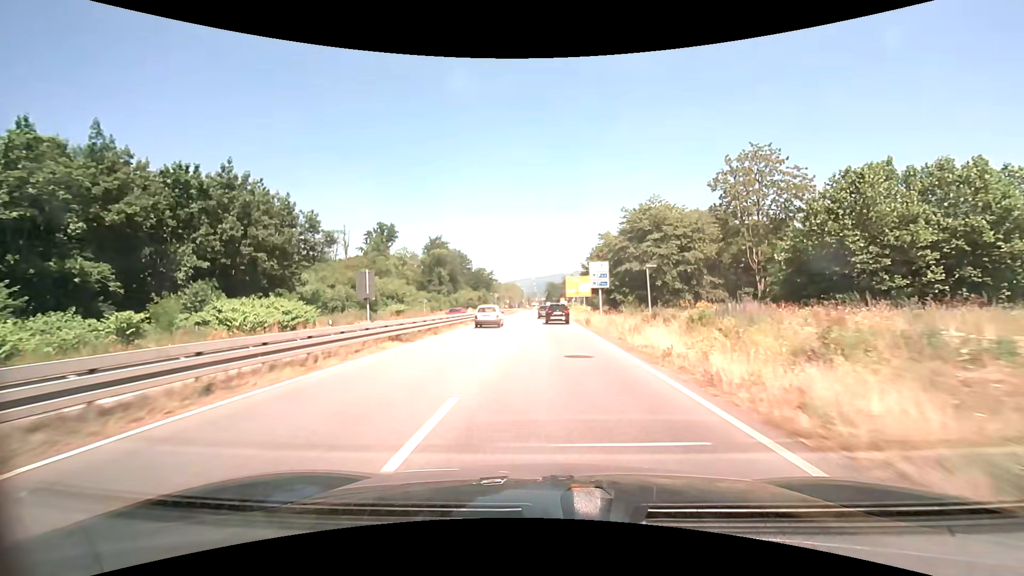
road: primary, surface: asphalt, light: Day
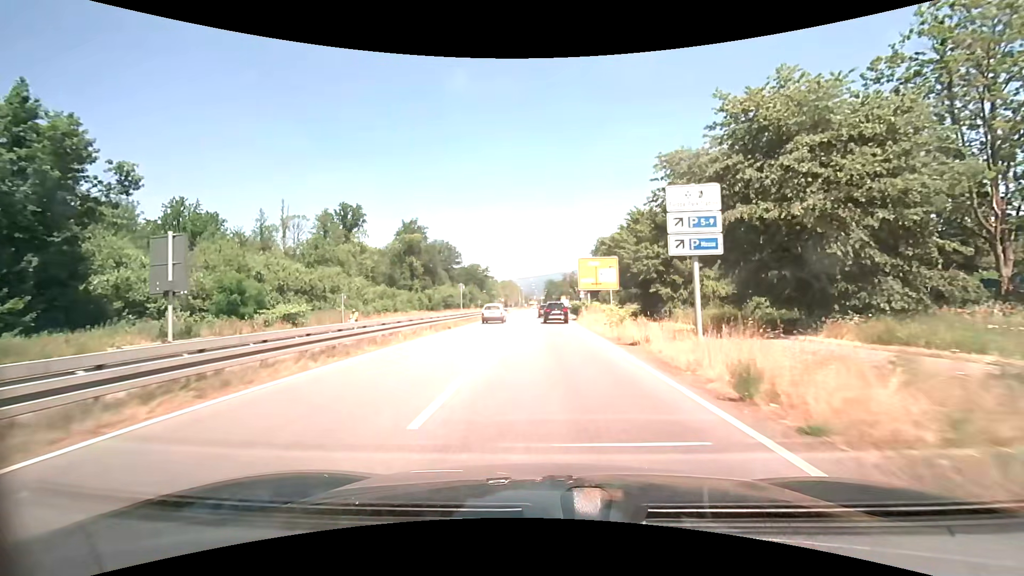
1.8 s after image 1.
(0.0, +25.8) m; 0°
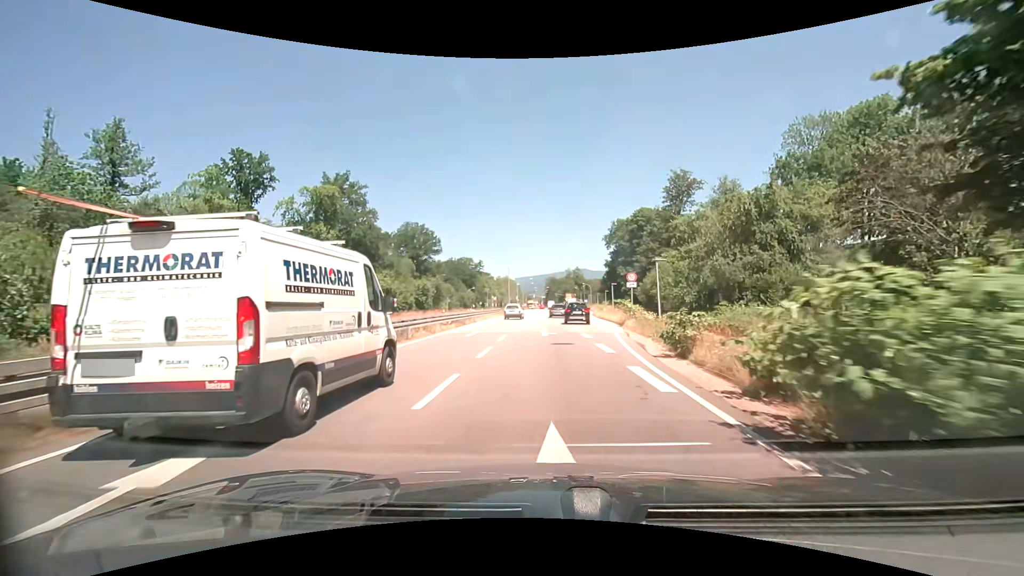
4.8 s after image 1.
(0.0, +41.1) m; 0°
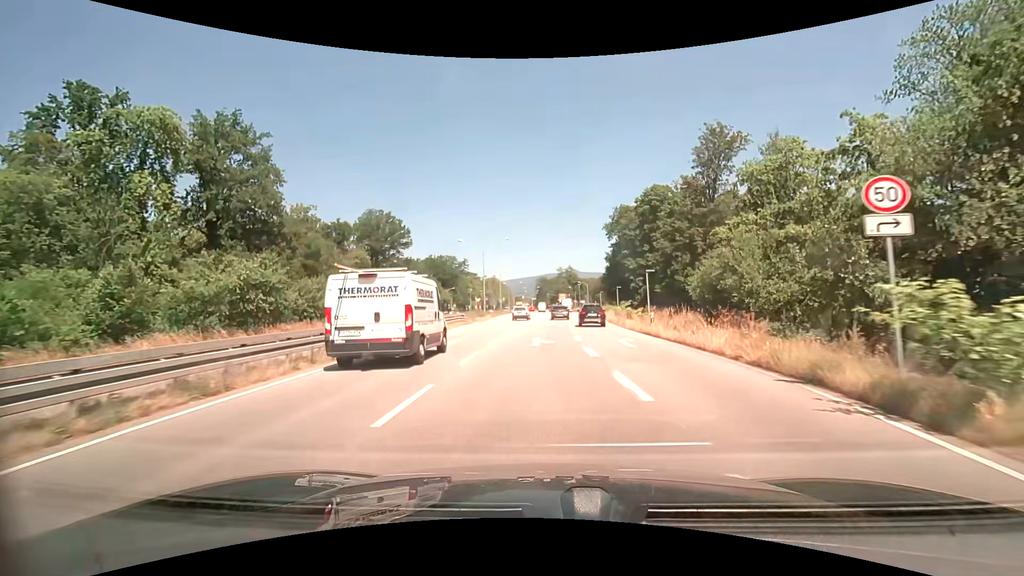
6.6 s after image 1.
(+0.3, +24.9) m; +1°
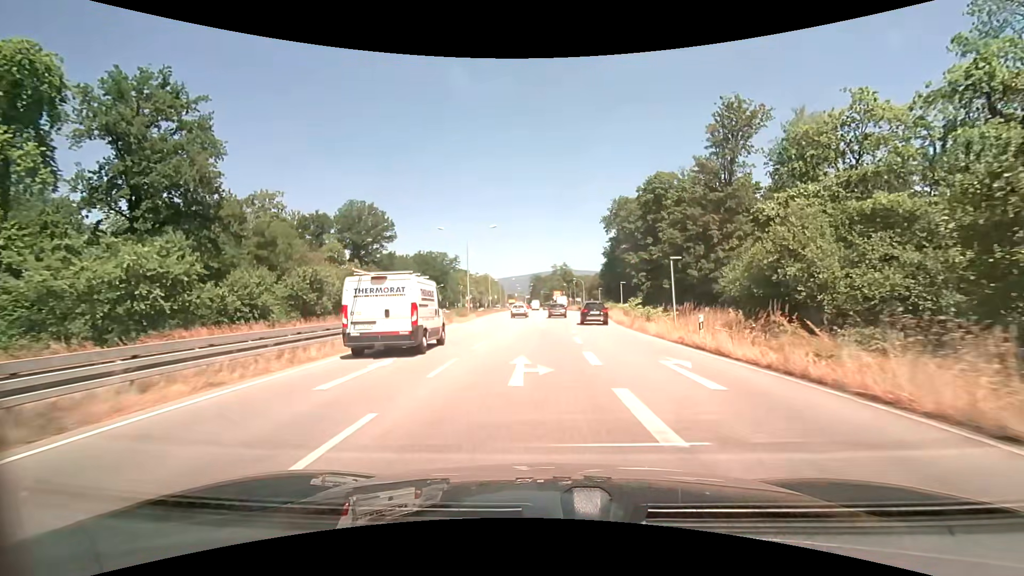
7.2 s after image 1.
(+0.1, +8.5) m; +1°
